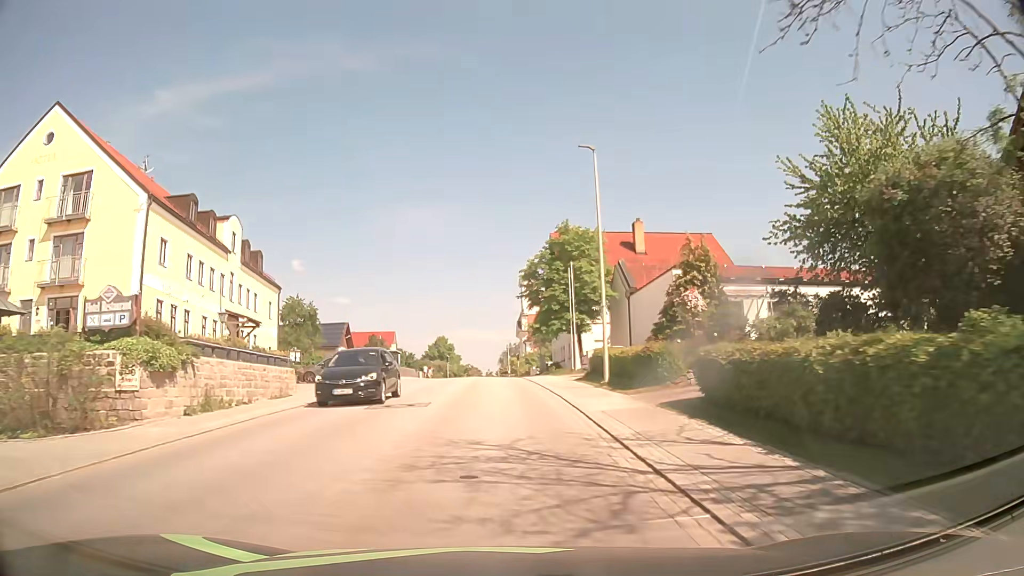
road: secondary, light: Day
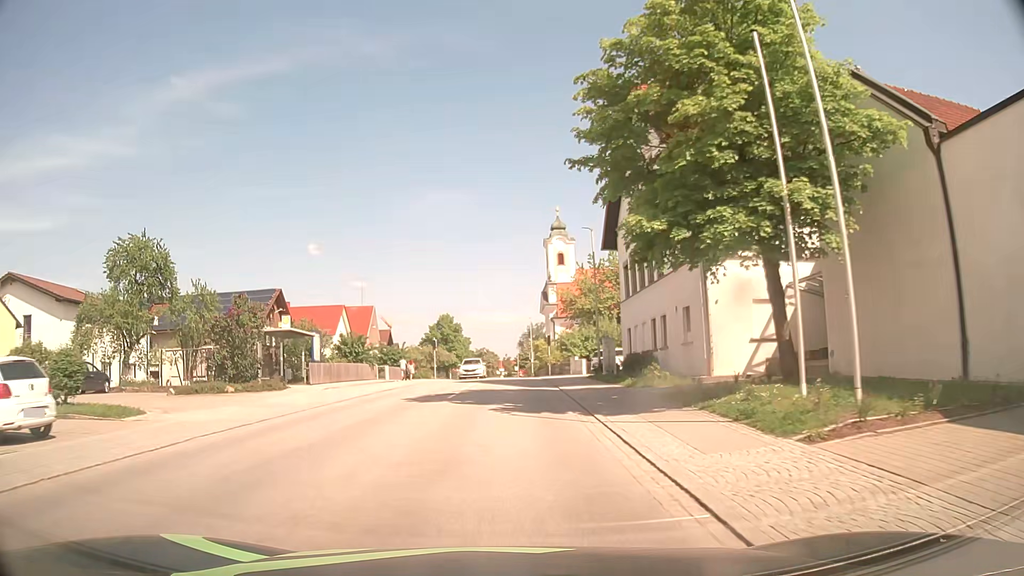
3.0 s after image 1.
(-0.2, +35.0) m; -2°
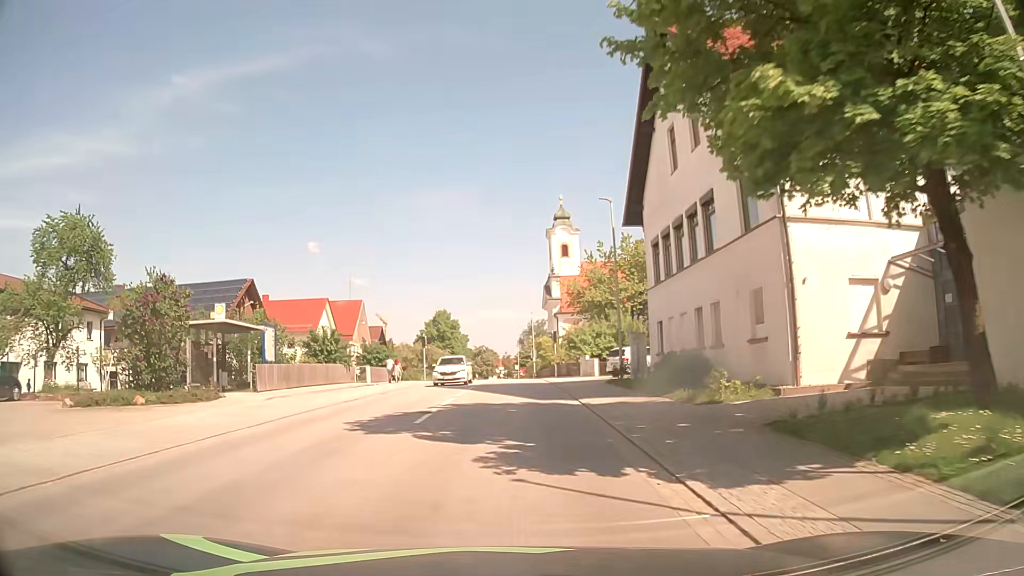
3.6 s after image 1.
(0.0, +7.1) m; 0°
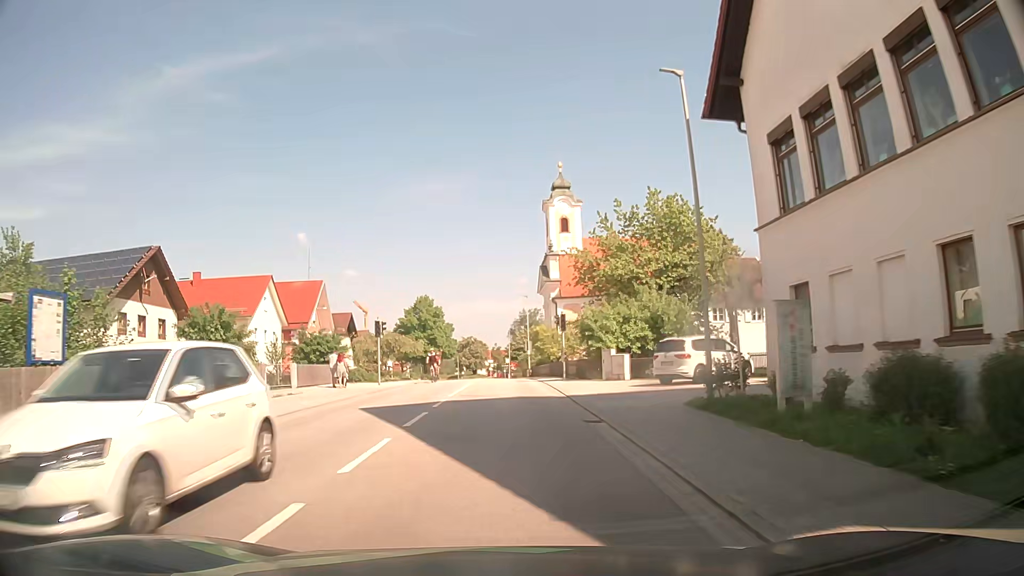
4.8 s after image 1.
(+0.1, +14.4) m; 0°
